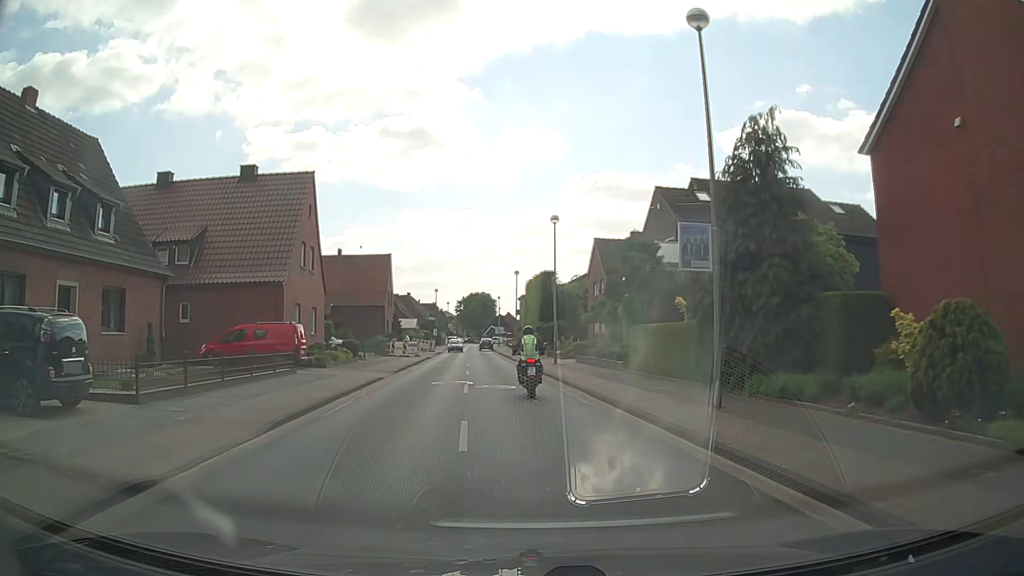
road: tertiary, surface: asphalt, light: Day
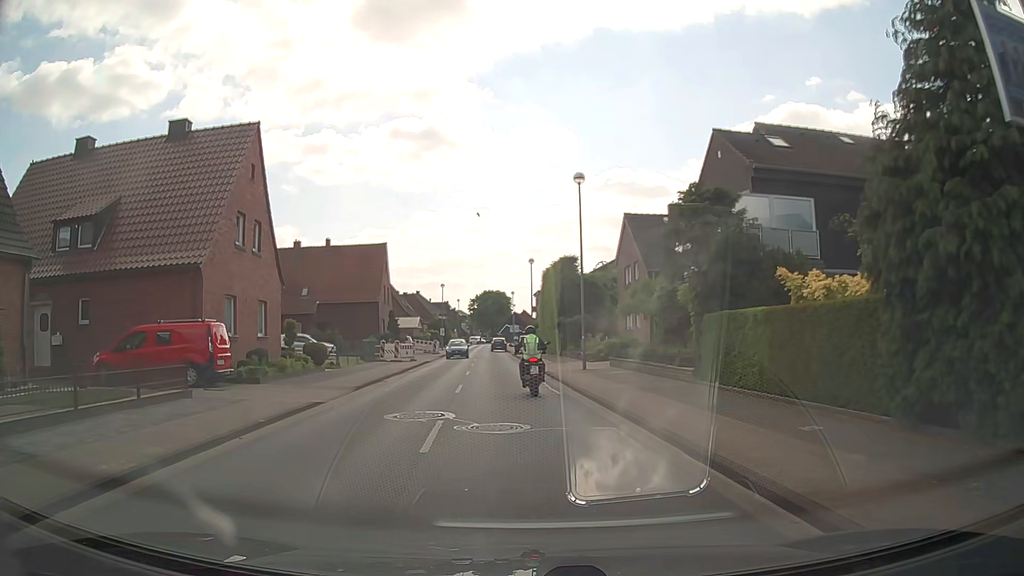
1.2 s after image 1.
(-0.1, +9.1) m; -2°
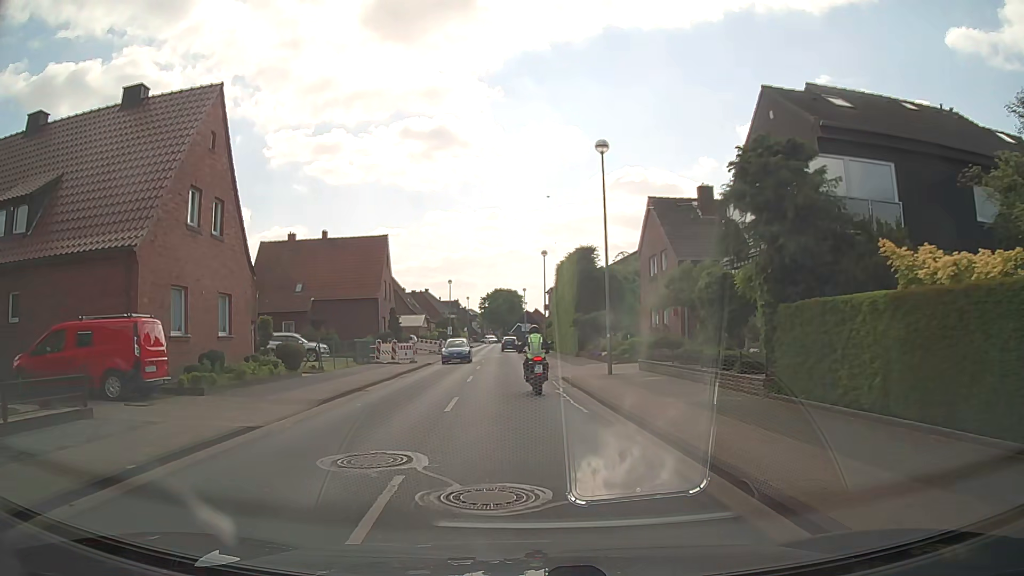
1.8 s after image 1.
(0.0, +4.6) m; -1°
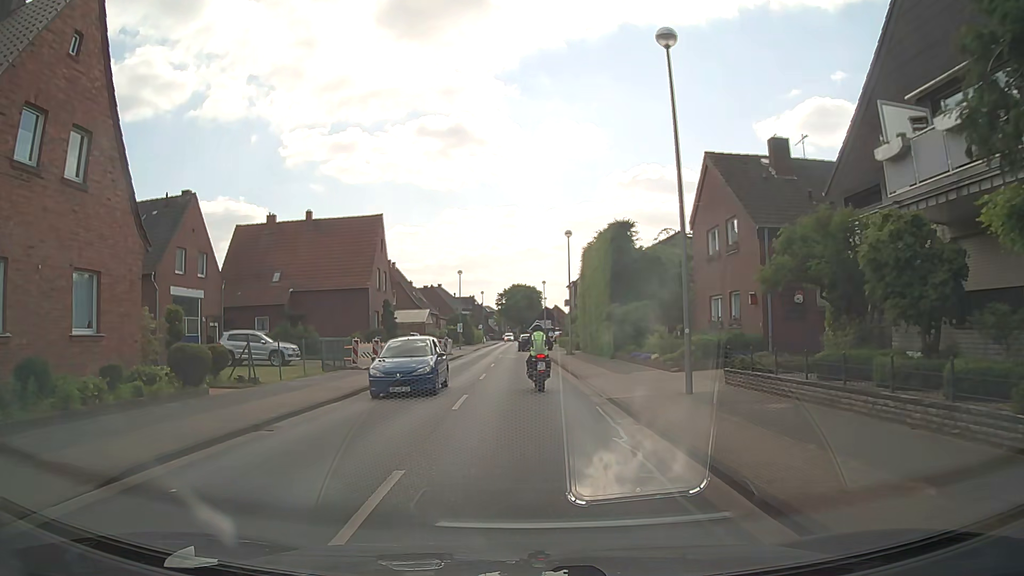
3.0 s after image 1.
(-0.1, +8.8) m; -1°
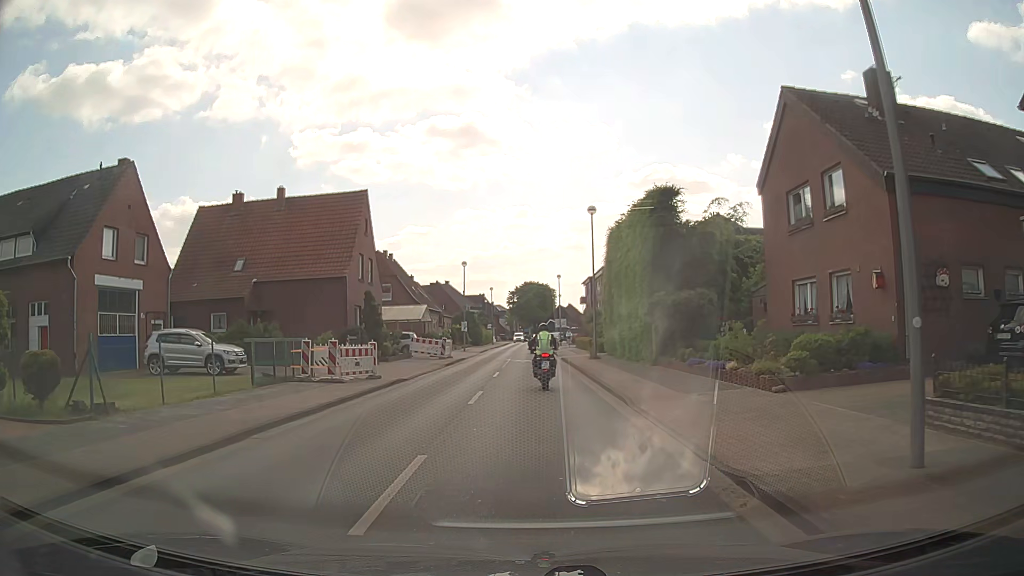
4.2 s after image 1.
(-0.1, +8.1) m; -2°
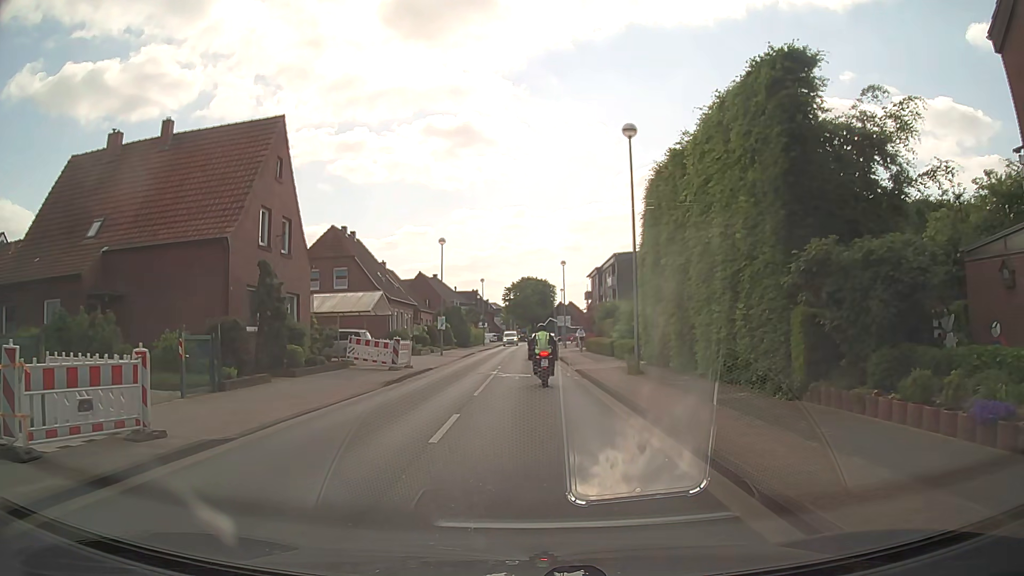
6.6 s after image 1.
(+0.1, +14.0) m; +1°
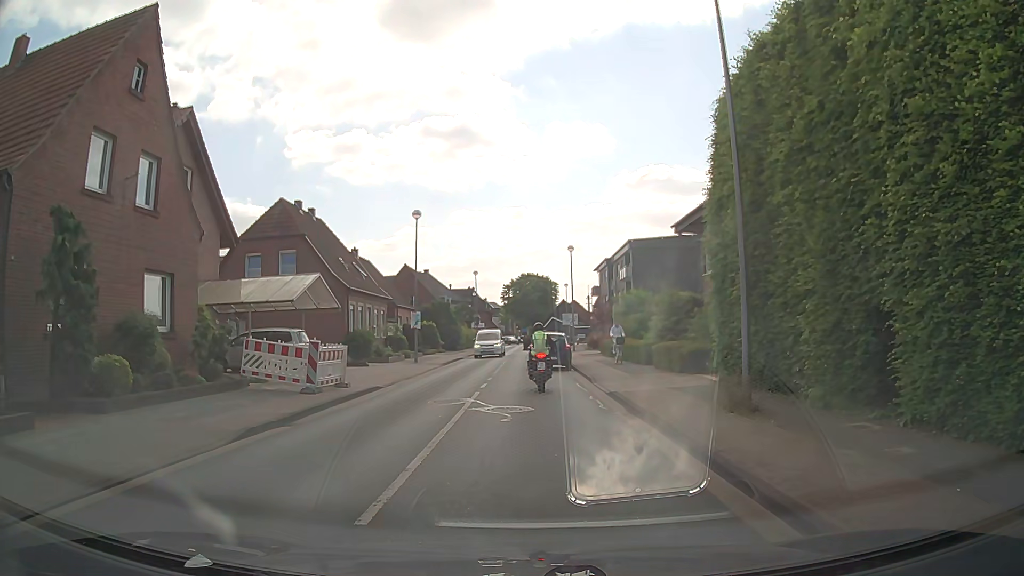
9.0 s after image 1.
(0.0, +10.5) m; 0°
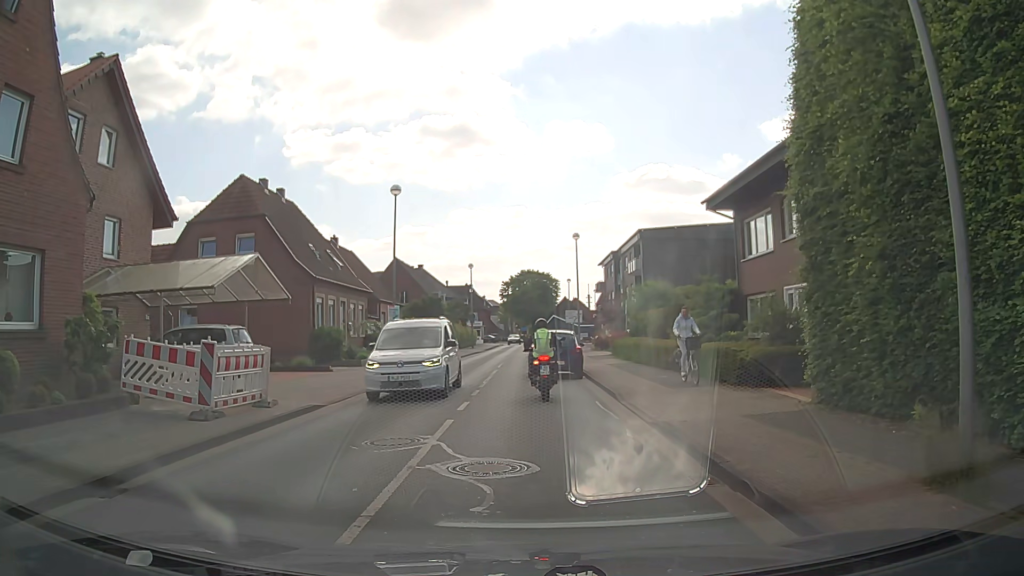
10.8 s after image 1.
(-0.1, +5.7) m; -1°
(0, +10) (-1, +20) (-2, +30) (0, +40) (0, +50) (0, +60) (+1, +70) (+1, +80) (+3, +90) (+7, +99) m
